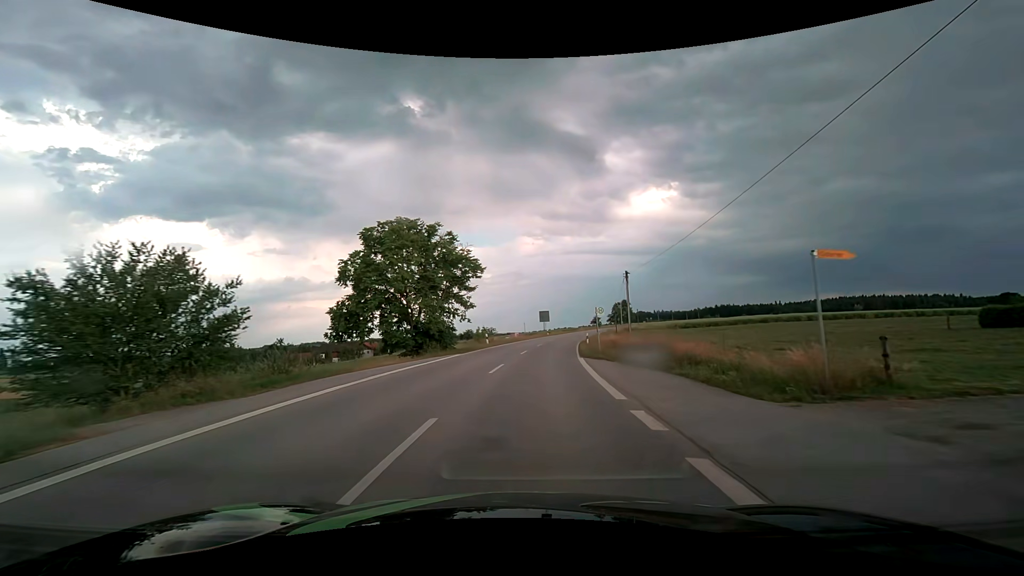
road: secondary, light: Day
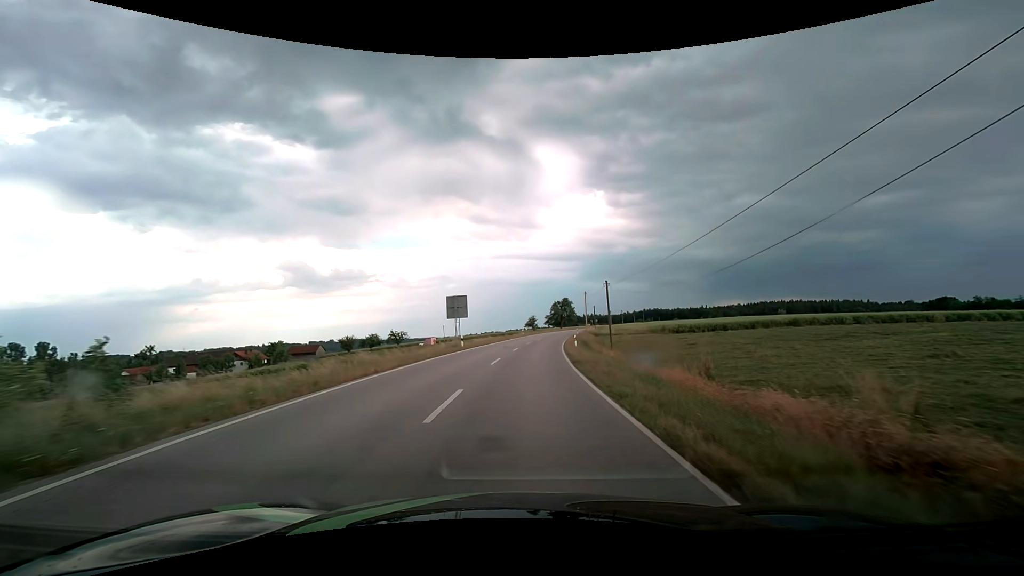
(+3.2, +43.9) m; +8°
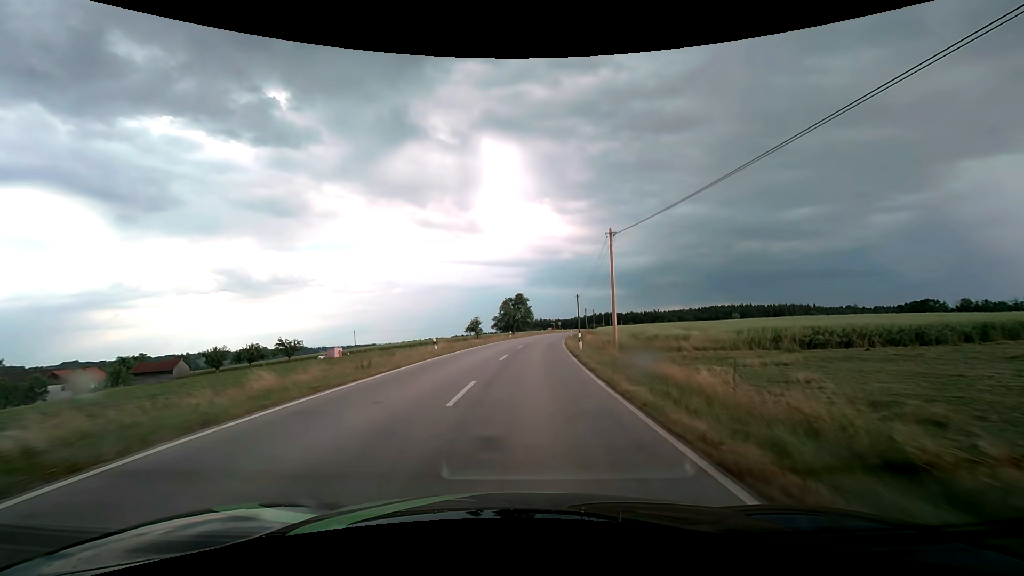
(+2.2, +46.5) m; +6°
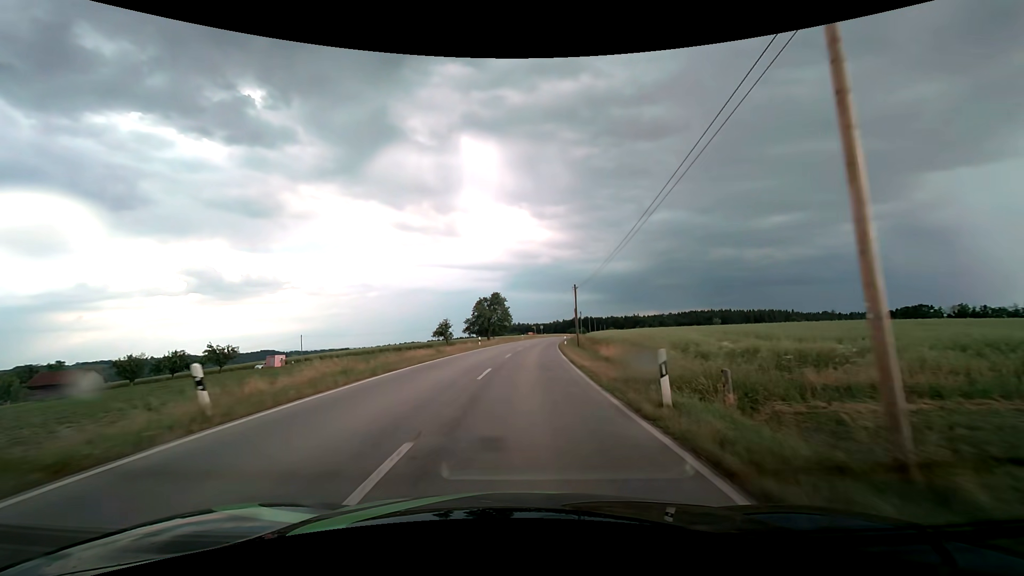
(+0.4, +18.9) m; +2°
(0, +10) (0, +20) (+1, +30) (+2, +40) (+2, +50) (+3, +60) (+4, +70) (+6, +80) (+7, +90) (+8, +100) m
